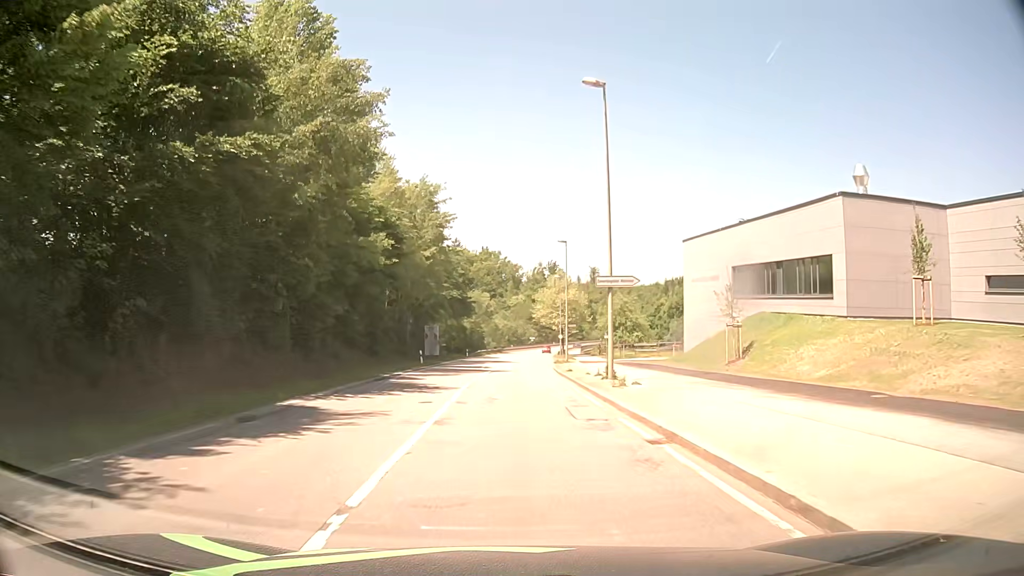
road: secondary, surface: asphalt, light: Day
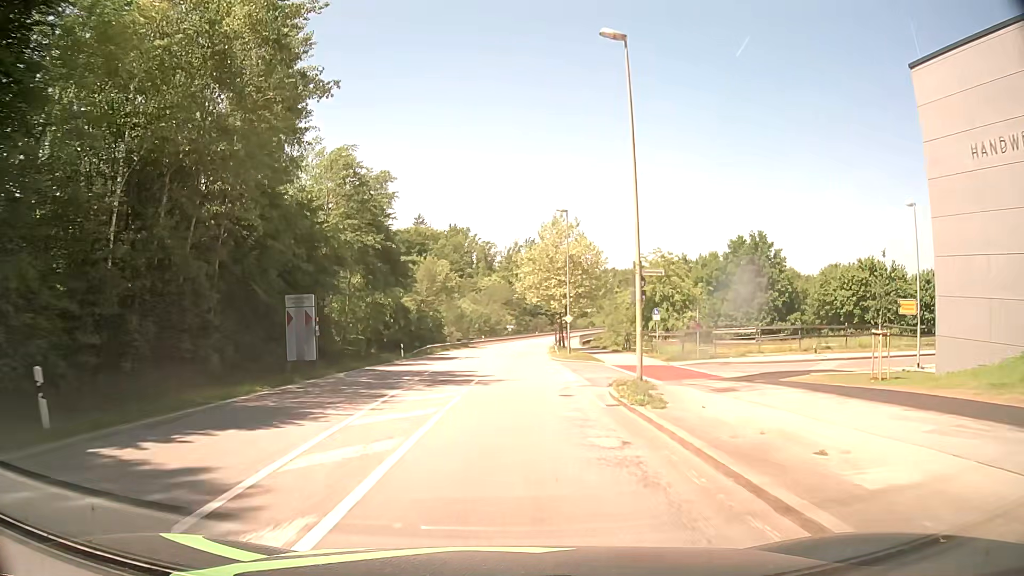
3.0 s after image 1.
(+0.7, +38.2) m; +2°
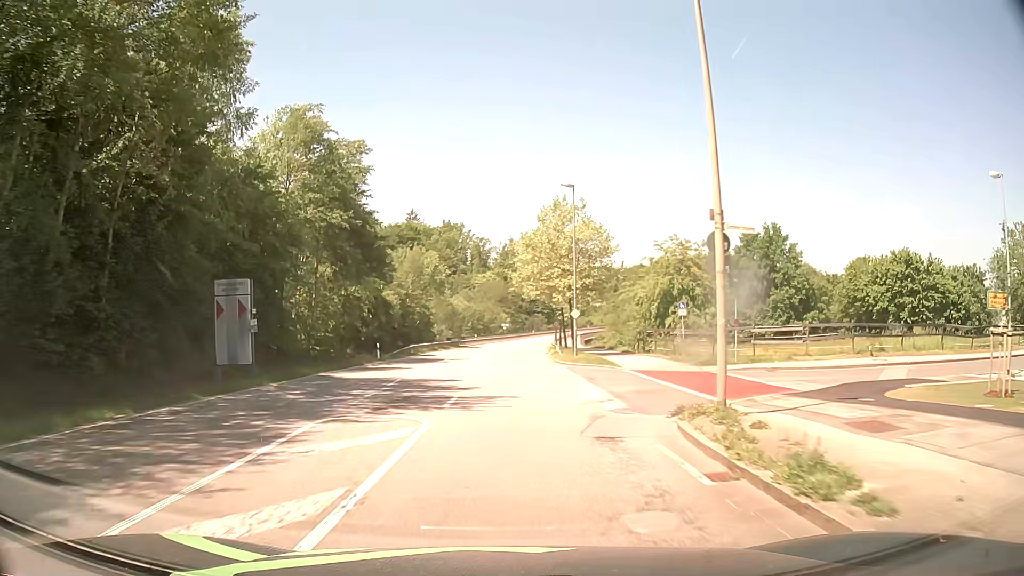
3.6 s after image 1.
(0.0, +7.6) m; 0°
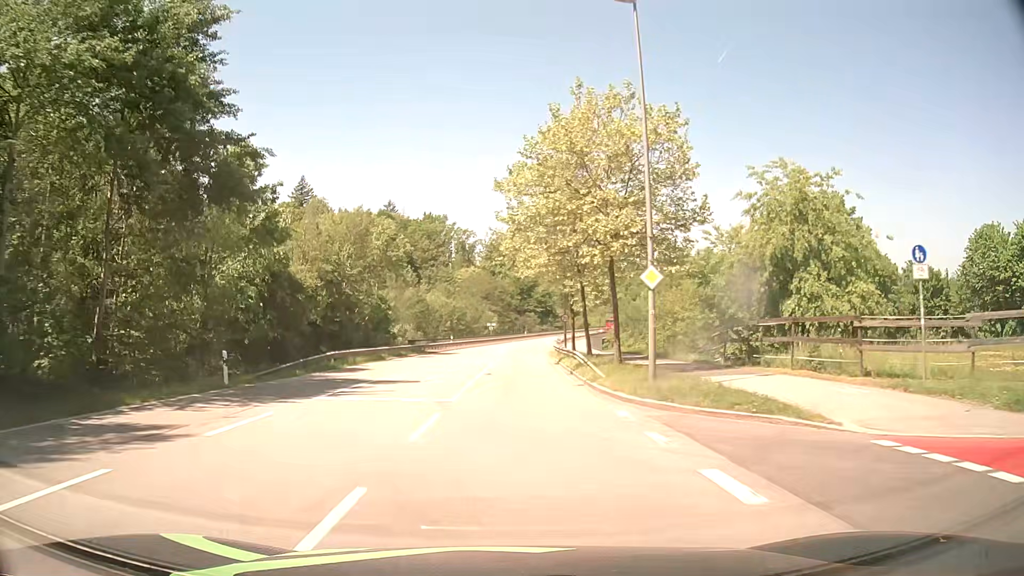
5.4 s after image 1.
(+0.2, +22.8) m; +1°
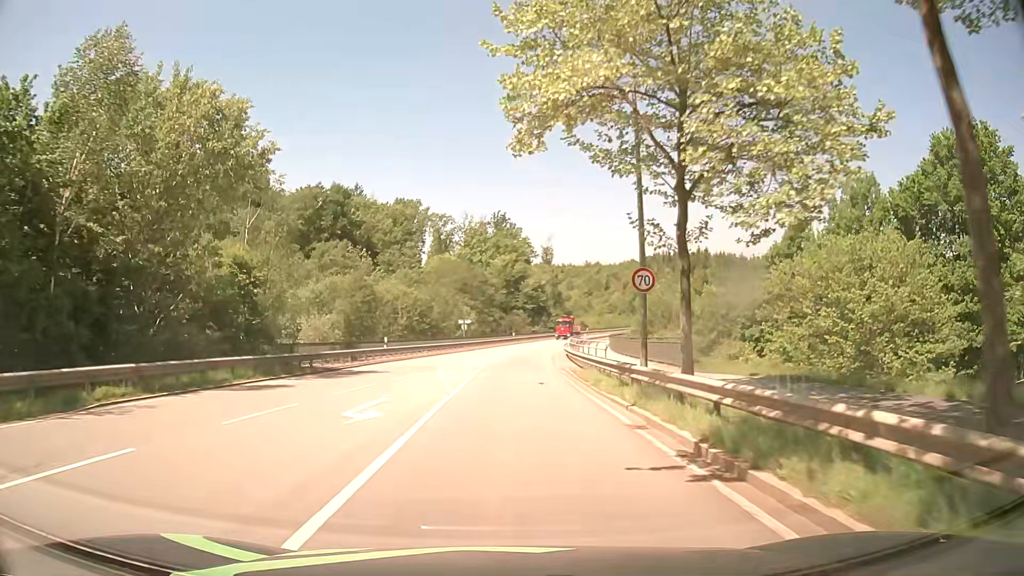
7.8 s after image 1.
(+0.3, +30.3) m; +1°
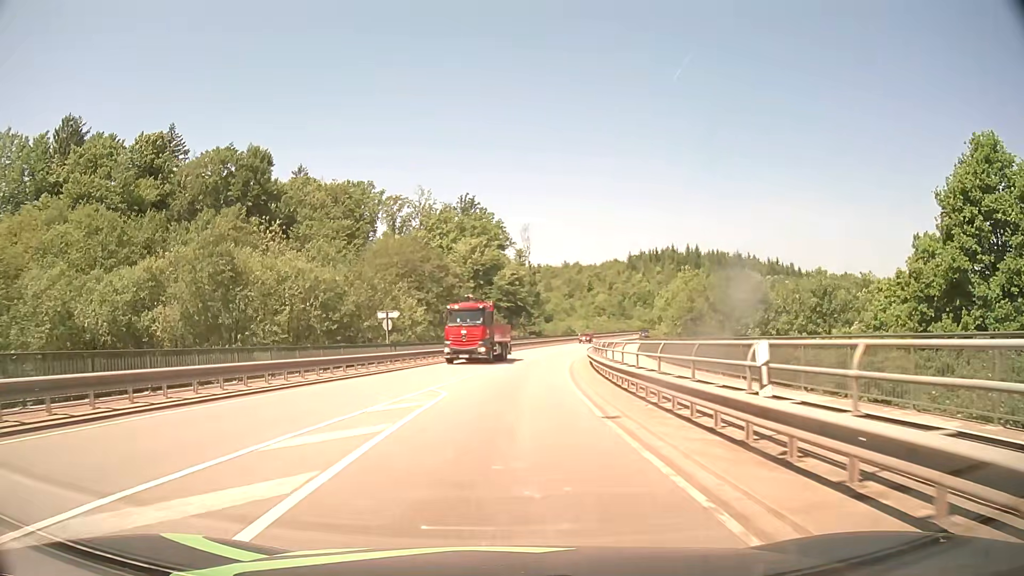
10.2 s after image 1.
(+0.5, +31.1) m; +3°
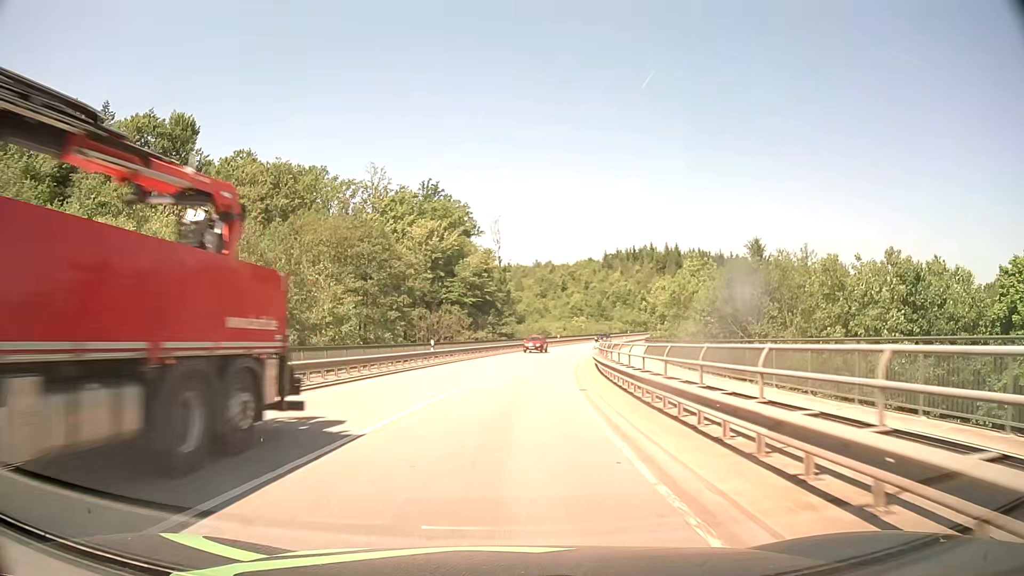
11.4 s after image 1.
(+0.3, +17.0) m; +2°
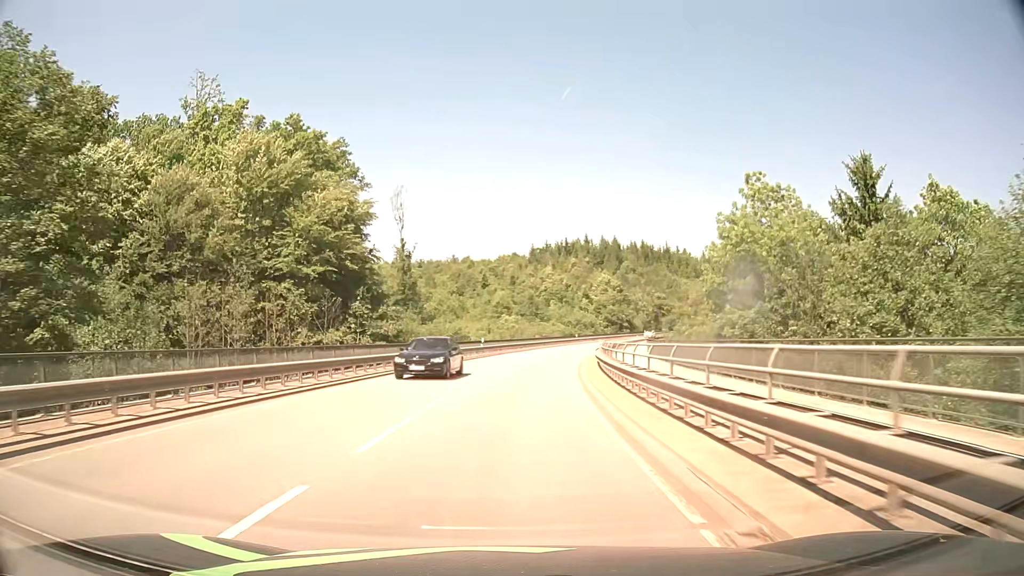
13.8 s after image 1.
(+2.2, +38.1) m; +7°
(0, +10) (+1, +20) (+1, +30) (+3, +40) (+4, +50) (+6, +60) (+8, +69) (+10, +79) (+13, +89) (+16, +98) m
